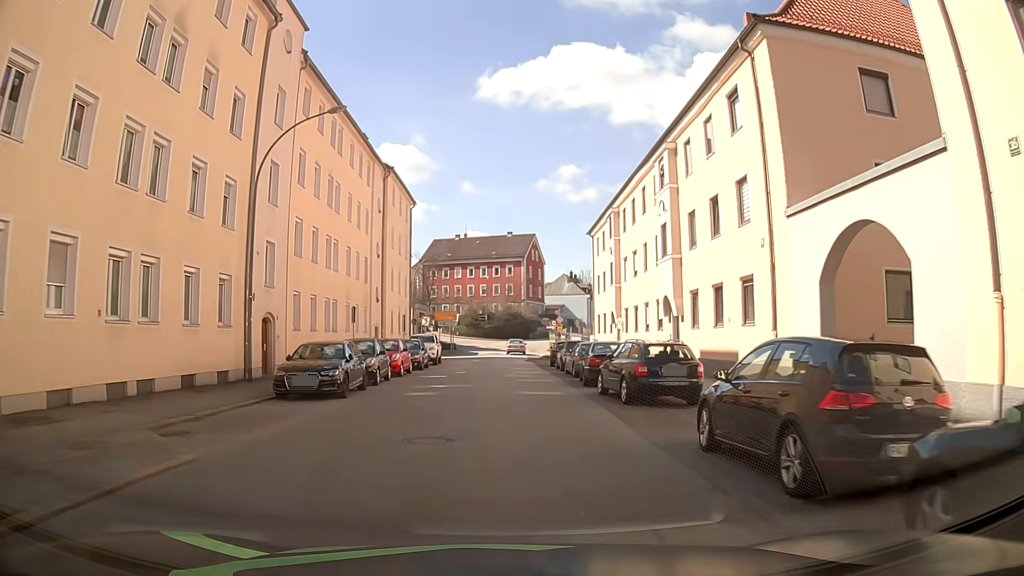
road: tertiary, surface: asphalt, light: Day
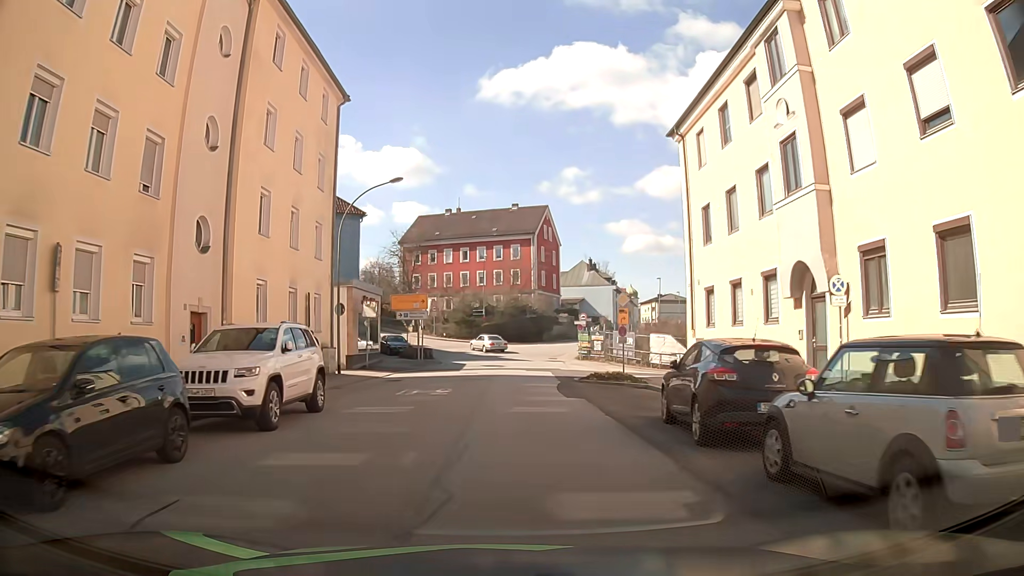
(0.0, +27.2) m; 0°
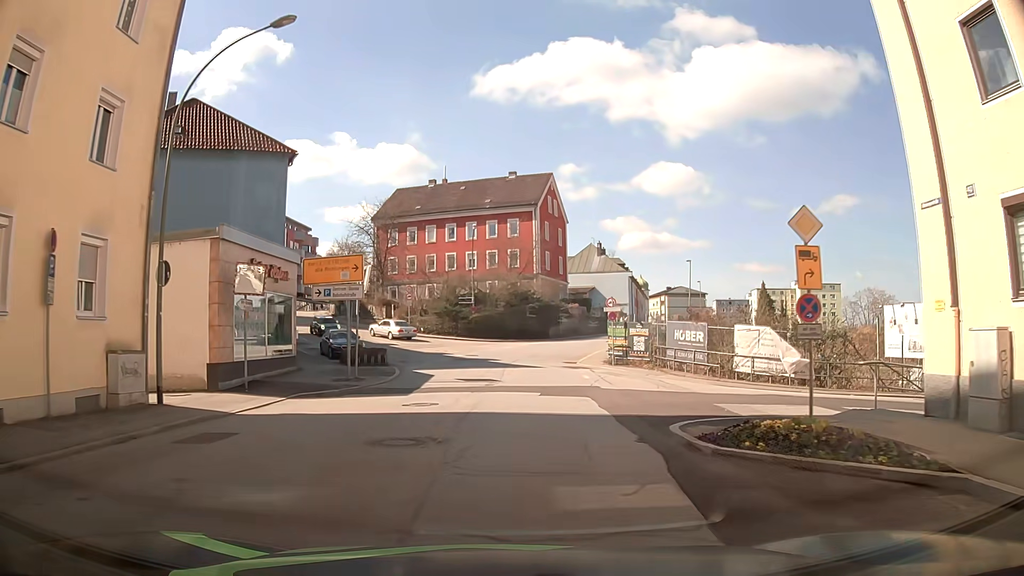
(0.0, +16.4) m; 0°
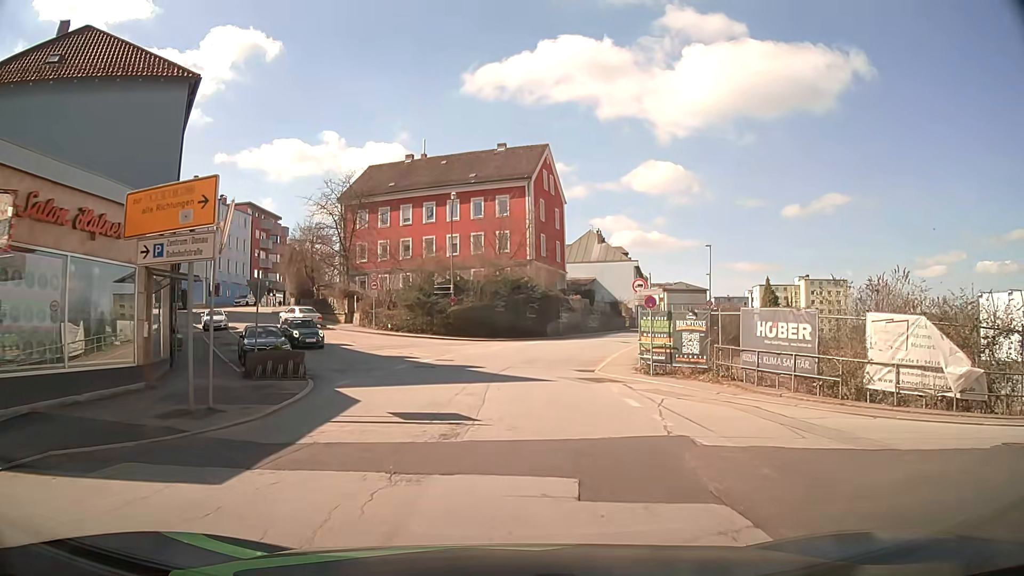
(+0.1, +10.9) m; +1°
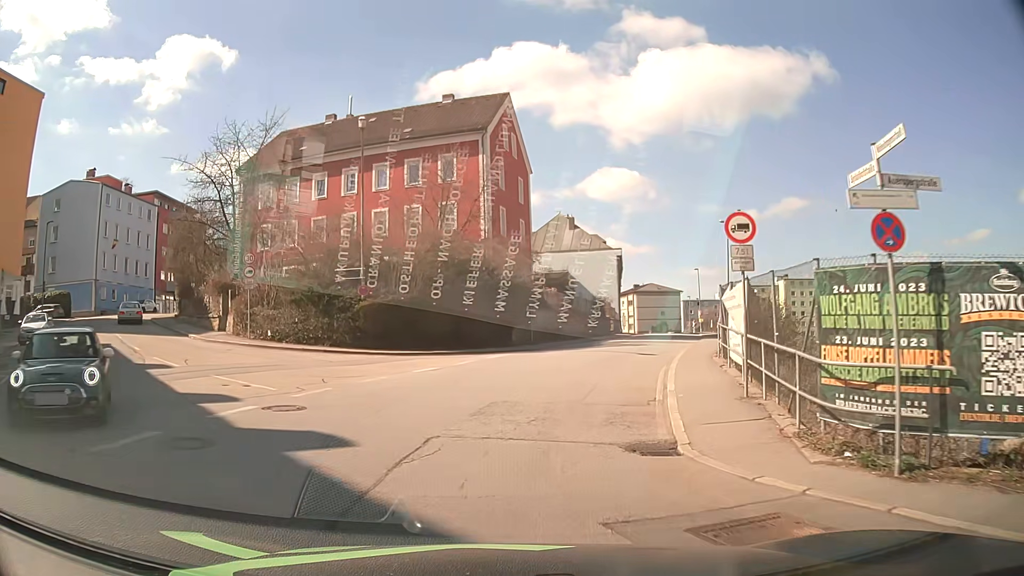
(+0.3, +16.2) m; +4°
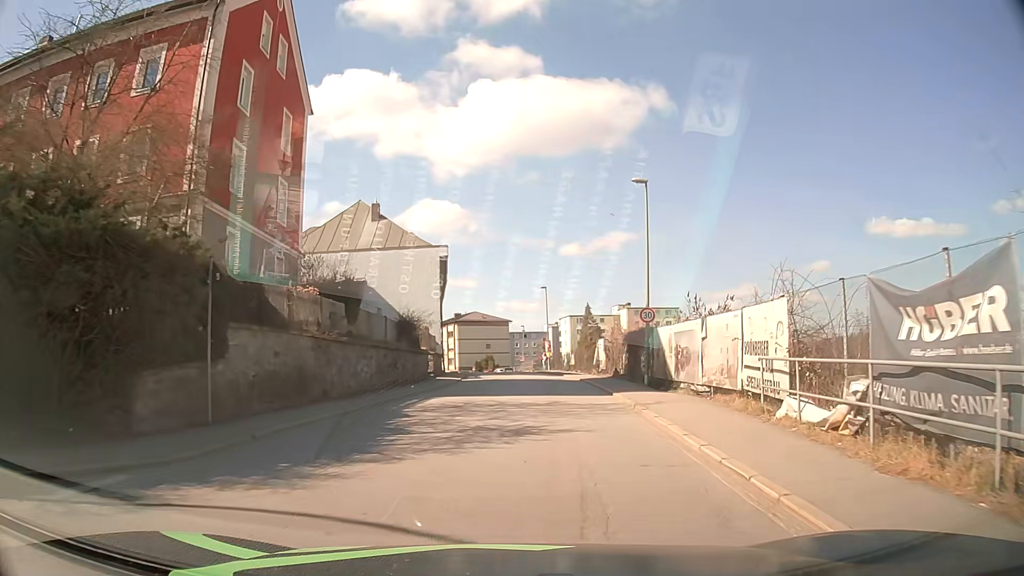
(+2.5, +20.9) m; +15°
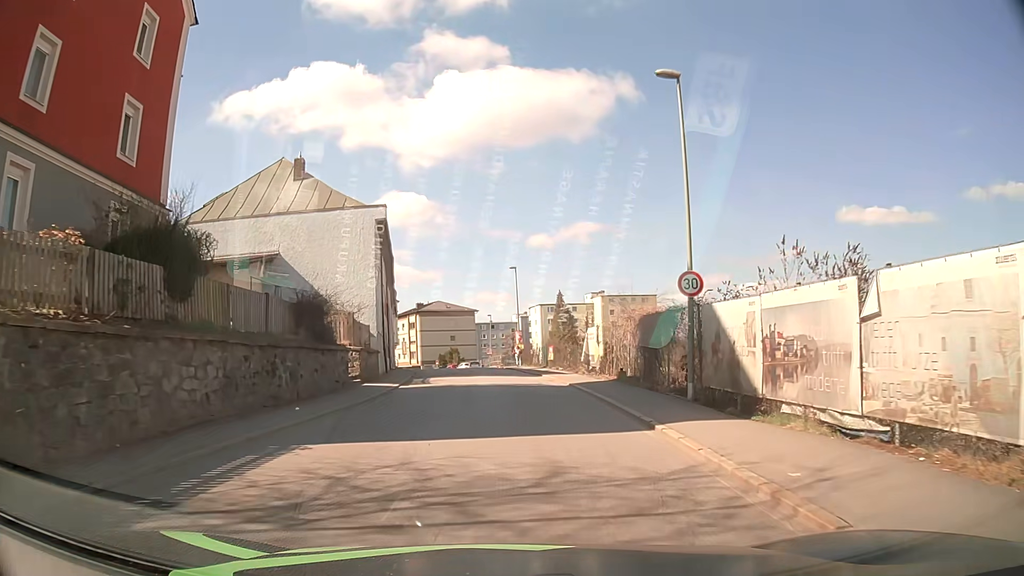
(+0.3, +10.3) m; +3°
